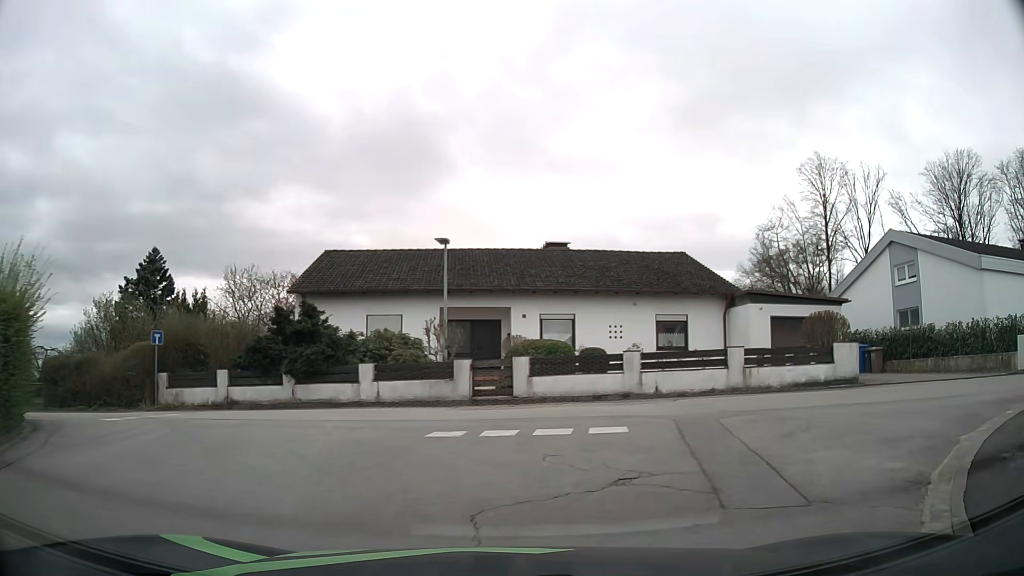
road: residential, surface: asphalt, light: Day
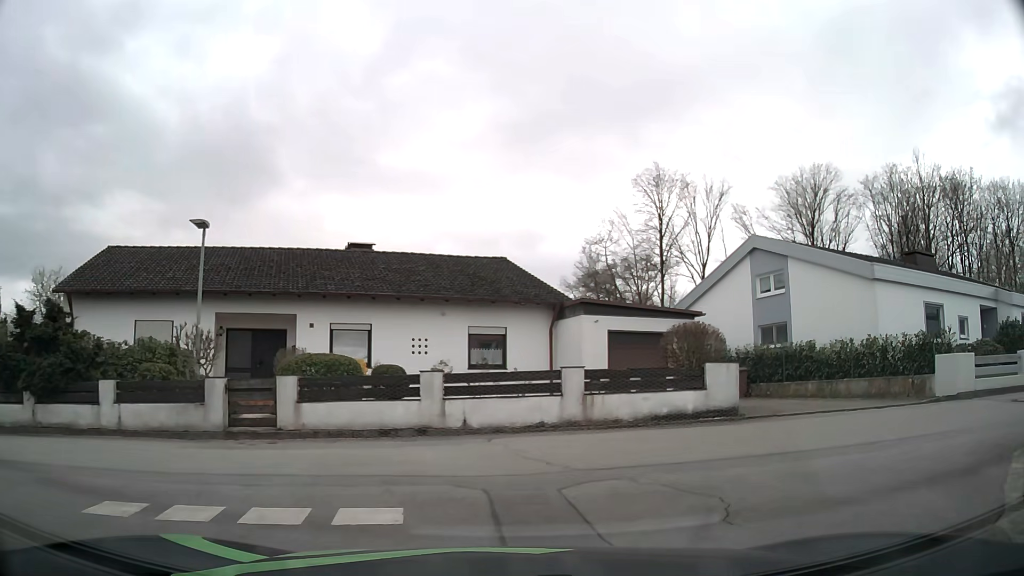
(+0.5, +4.0) m; +15°
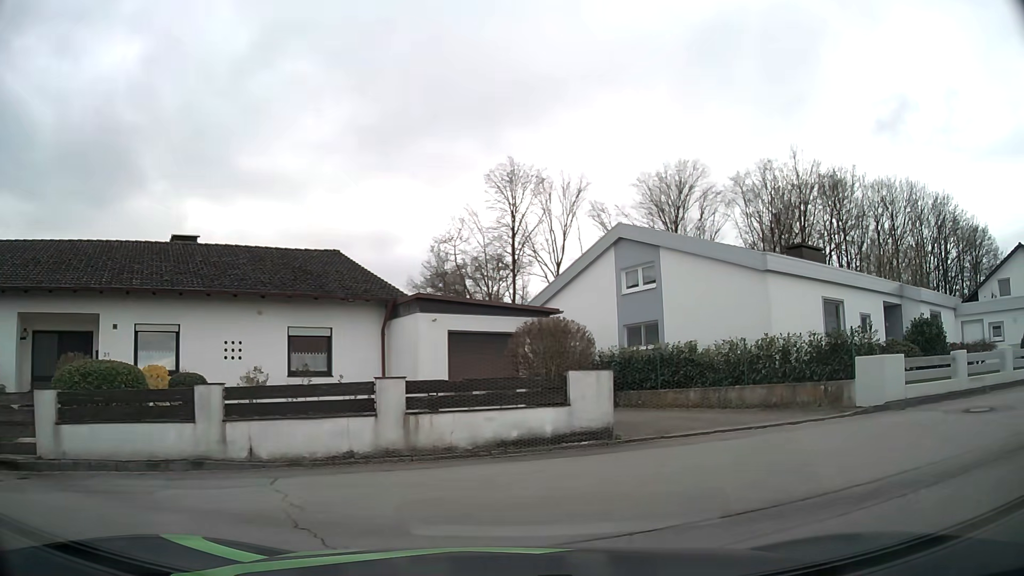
(+0.4, +3.0) m; +14°
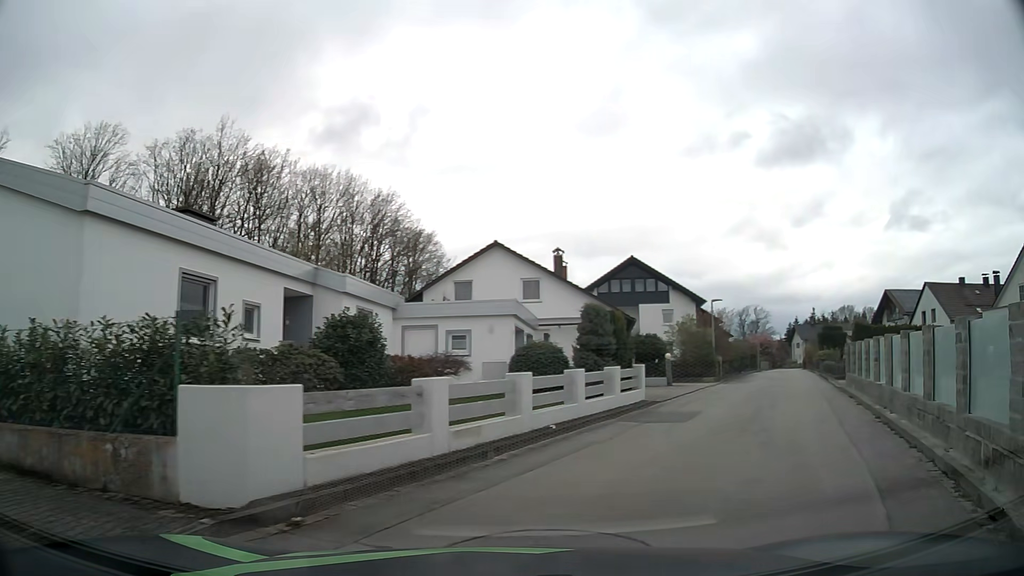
(+3.1, +7.7) m; +49°
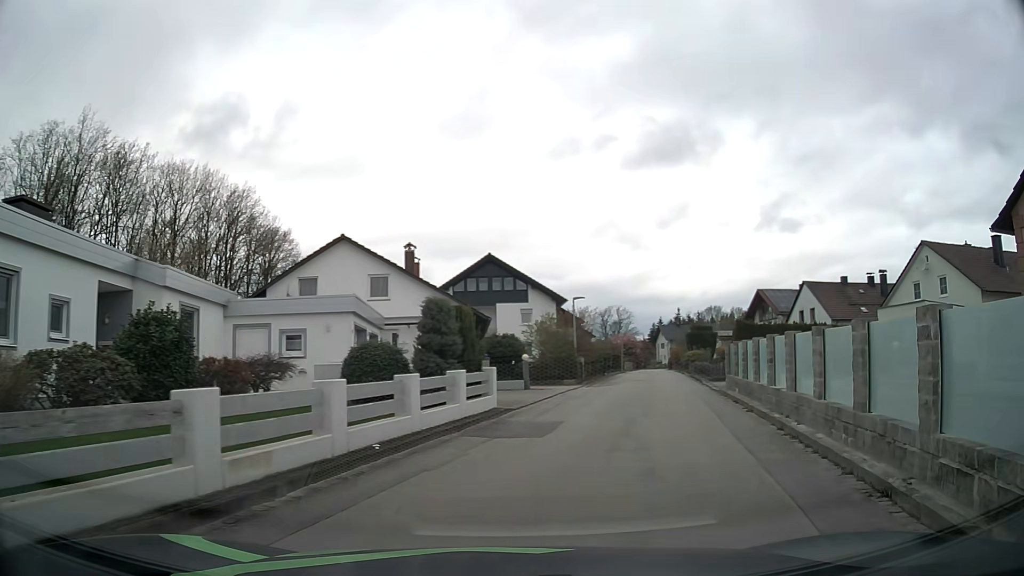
(+0.3, +2.2) m; +13°
